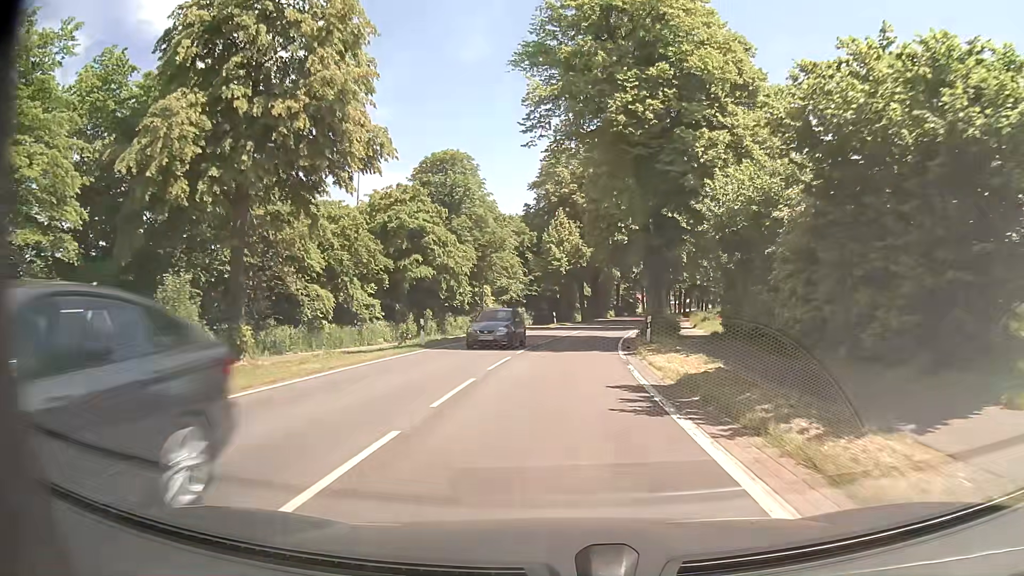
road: primary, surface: asphalt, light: Day
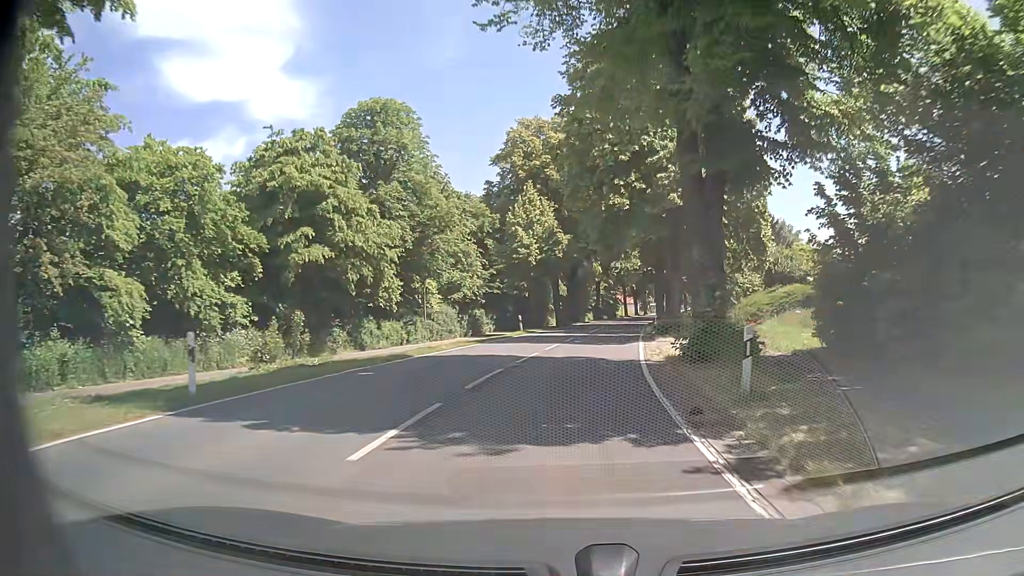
(+0.2, +15.5) m; +2°
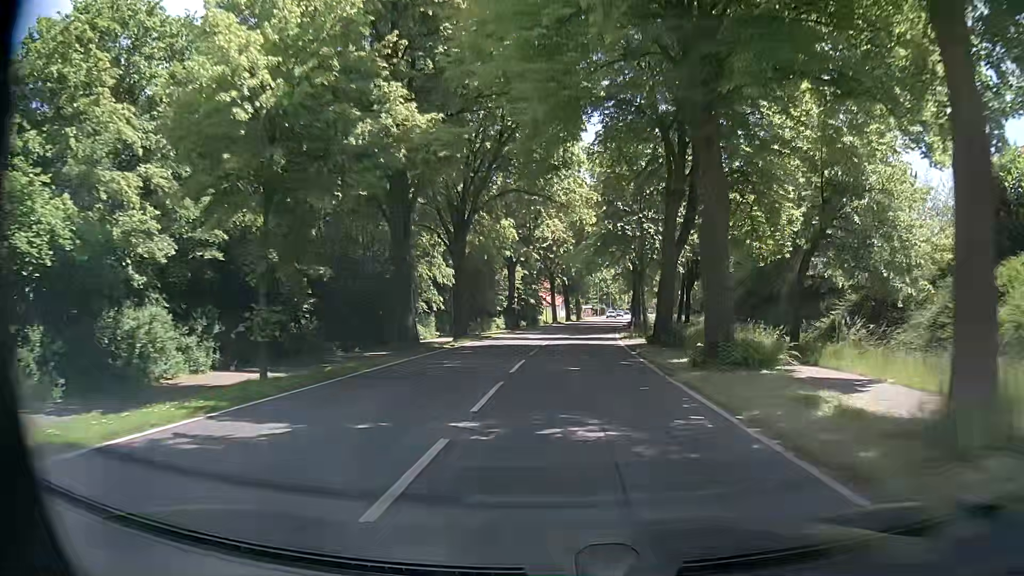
(+2.5, +38.7) m; +8°
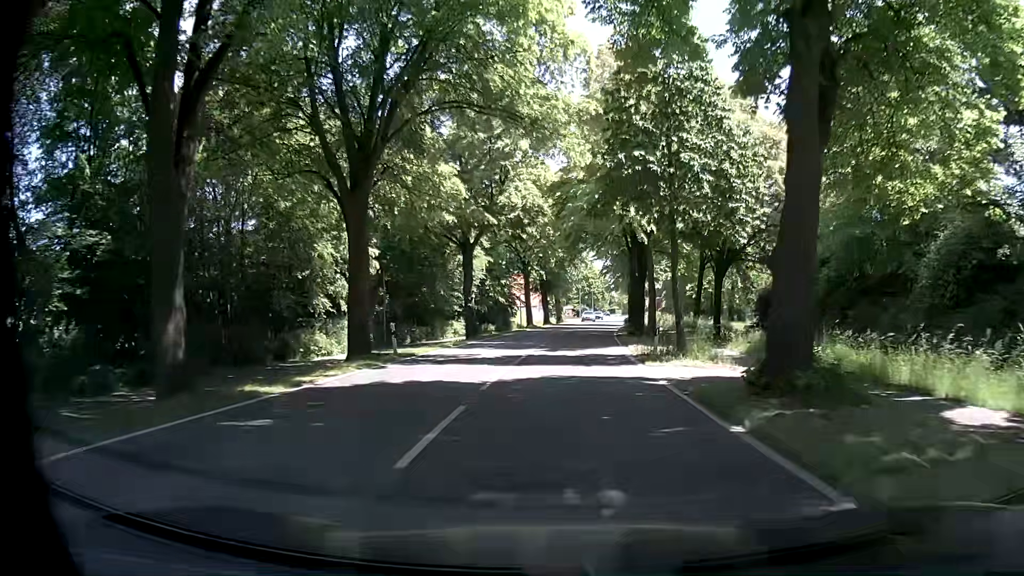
(+0.1, +15.5) m; +2°
